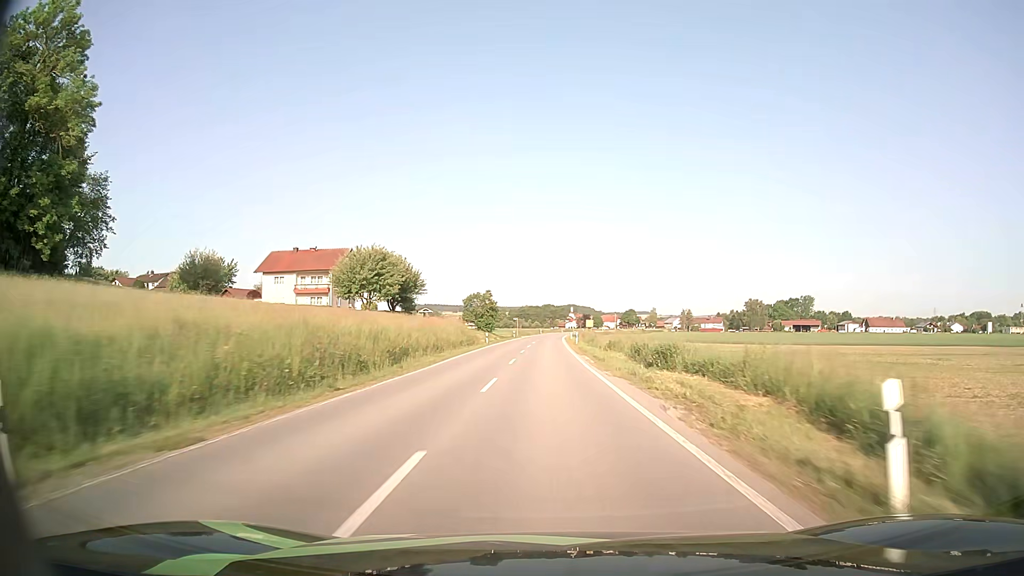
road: secondary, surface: asphalt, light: Day
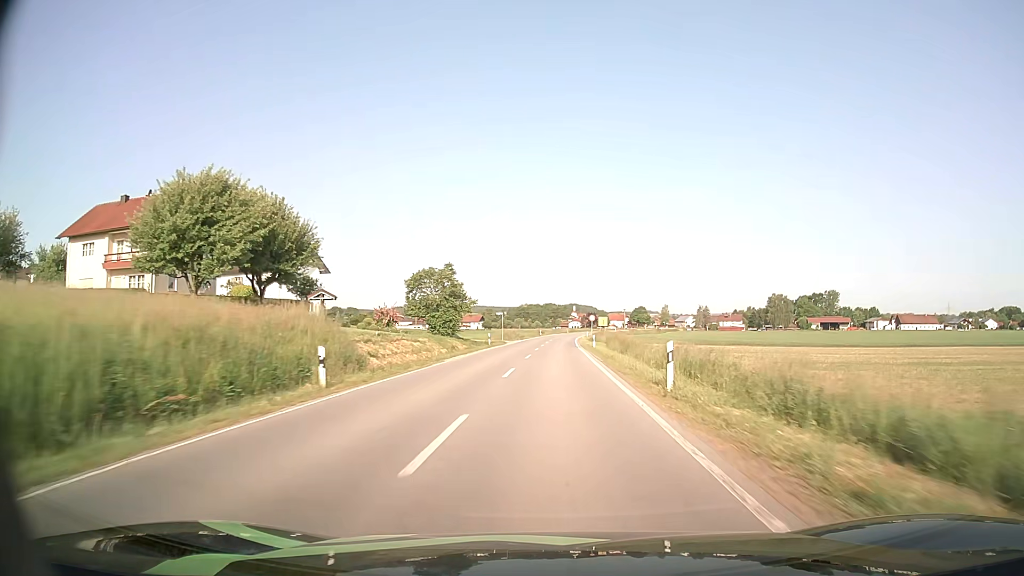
(-0.3, +42.5) m; 0°
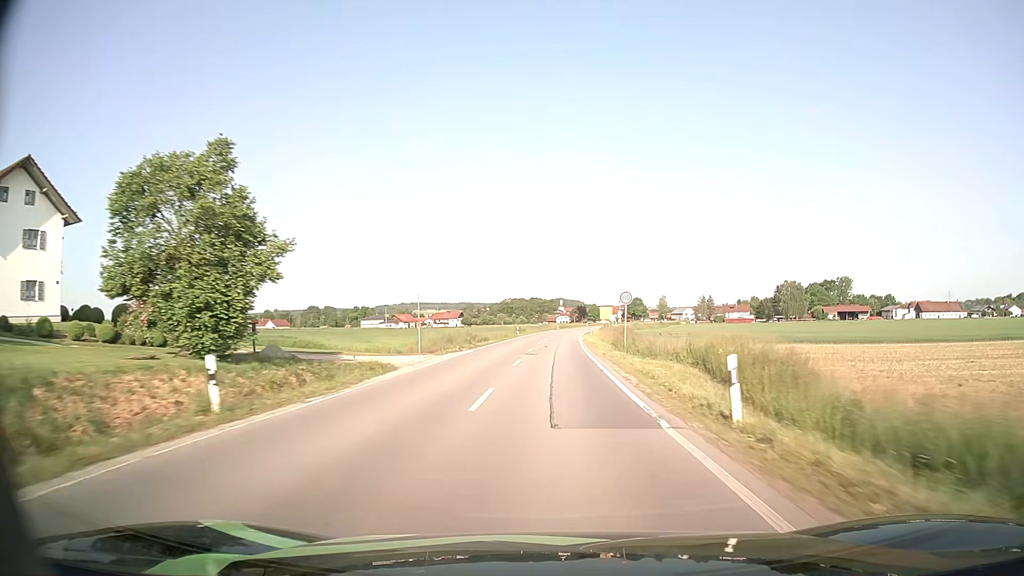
(+0.5, +41.4) m; +1°
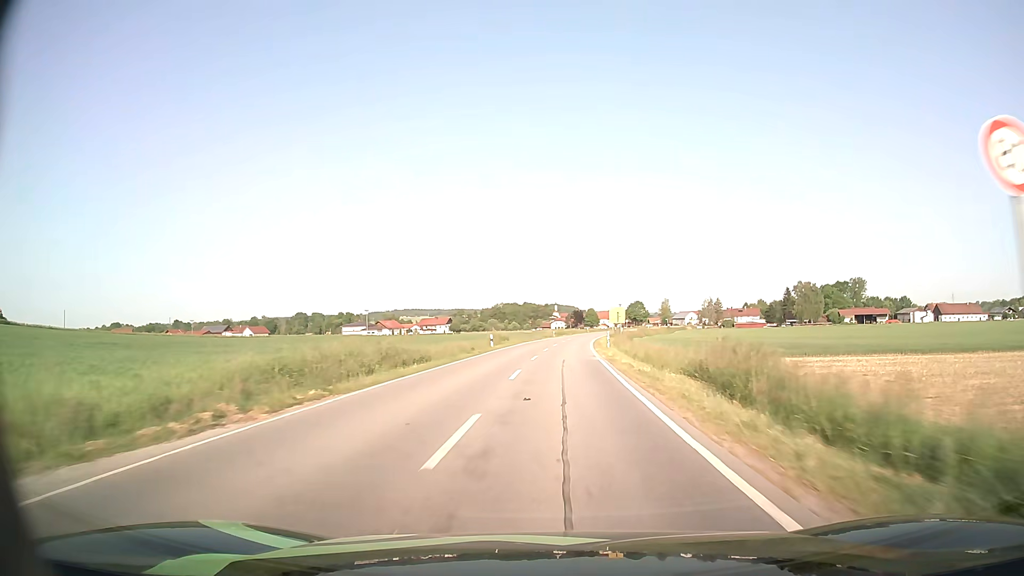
(+0.1, +26.8) m; 0°
(0, +10) (0, +20) (0, +30) (+1, +40) (+1, +50) (+2, +60) (+3, +70) (+4, +80) (+5, +90) (+6, +100) m
